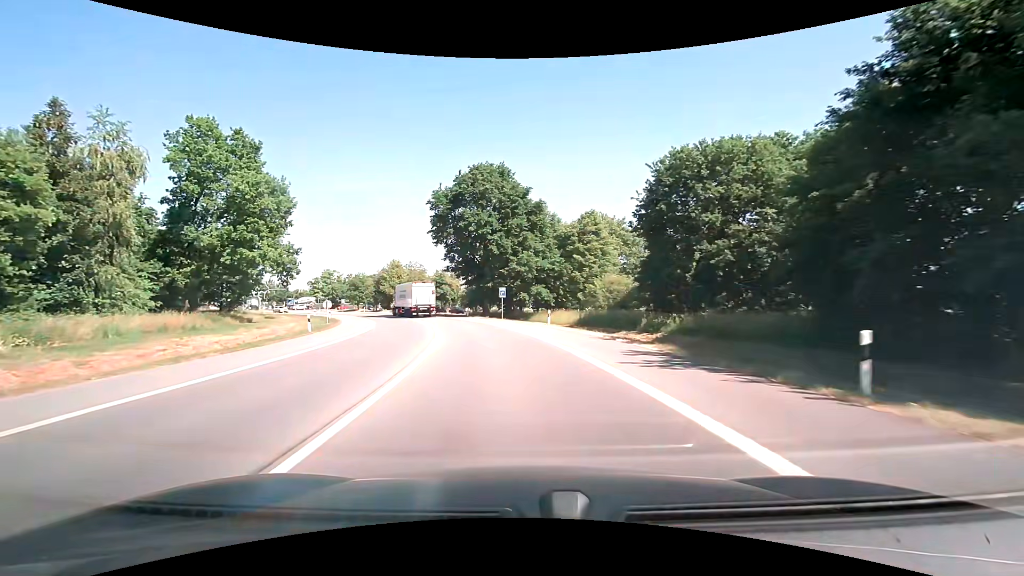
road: motorway_link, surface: asphalt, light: Day
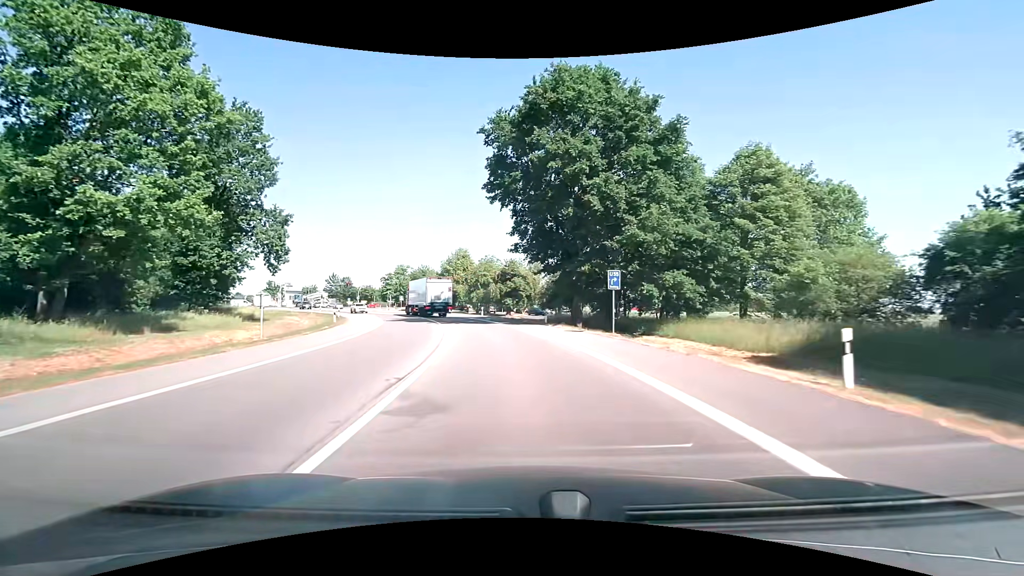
(-2.2, +24.0) m; -10°
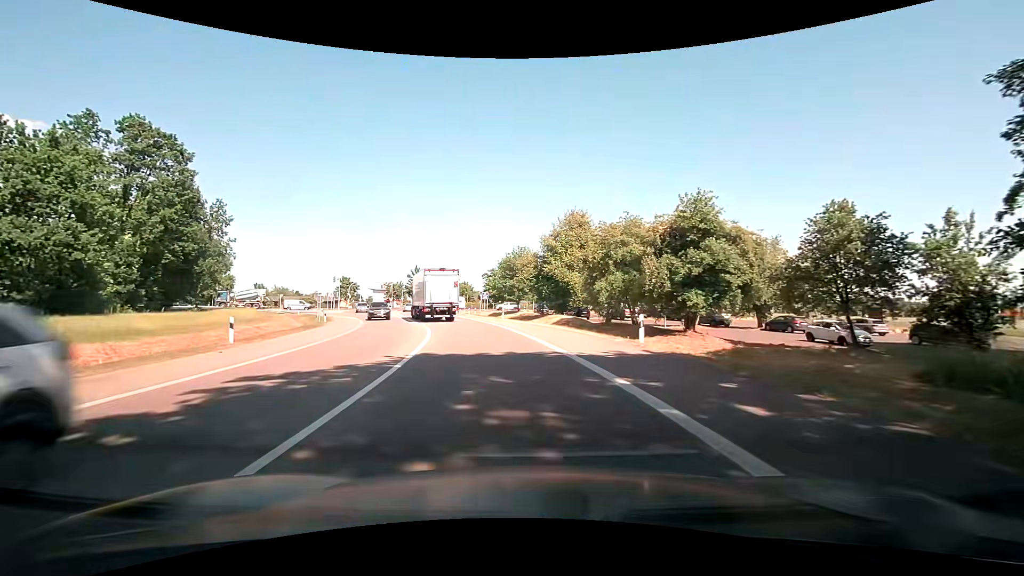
(-4.2, +38.4) m; -13°
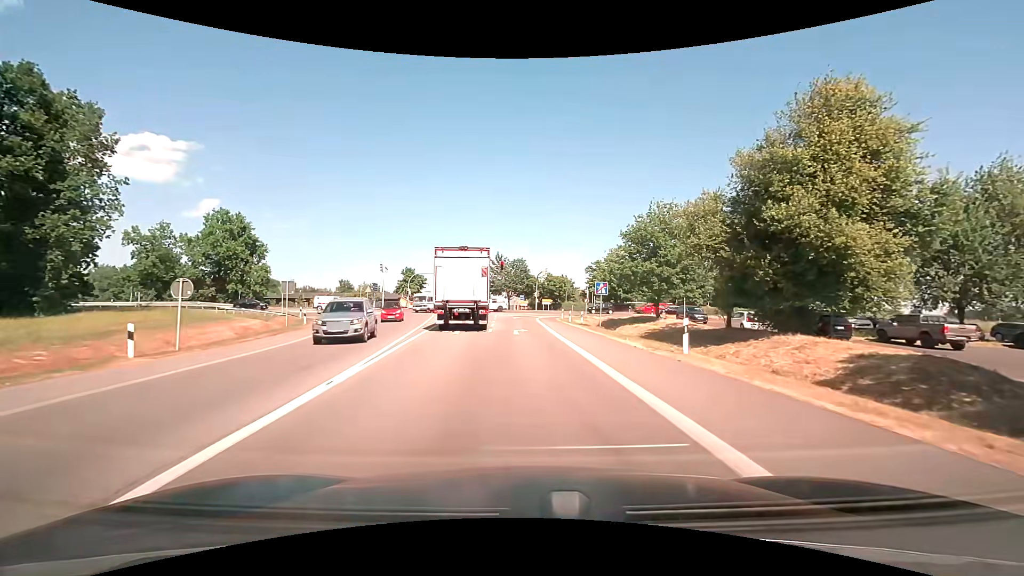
(-3.5, +31.2) m; -11°
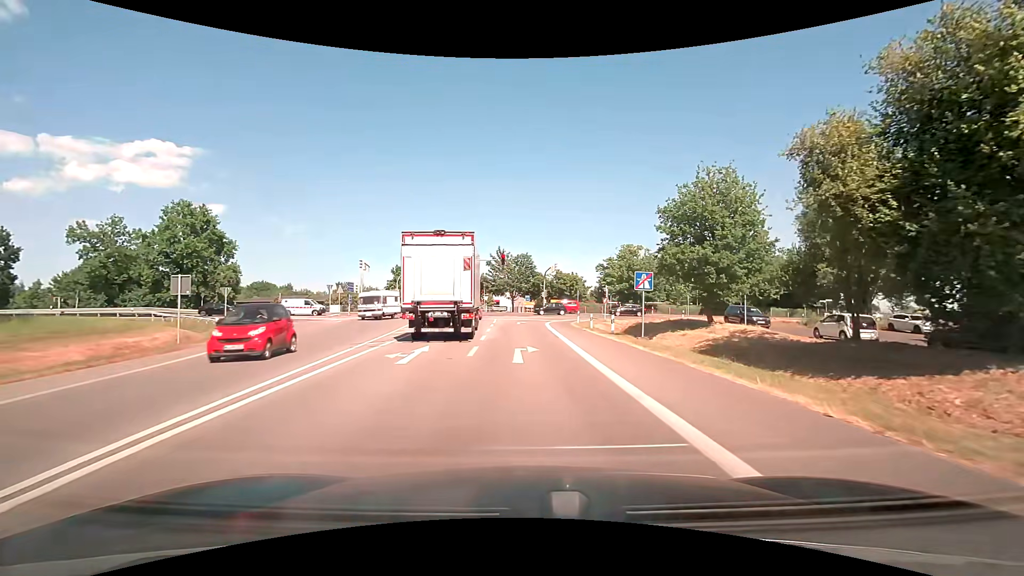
(-0.1, +10.7) m; -1°
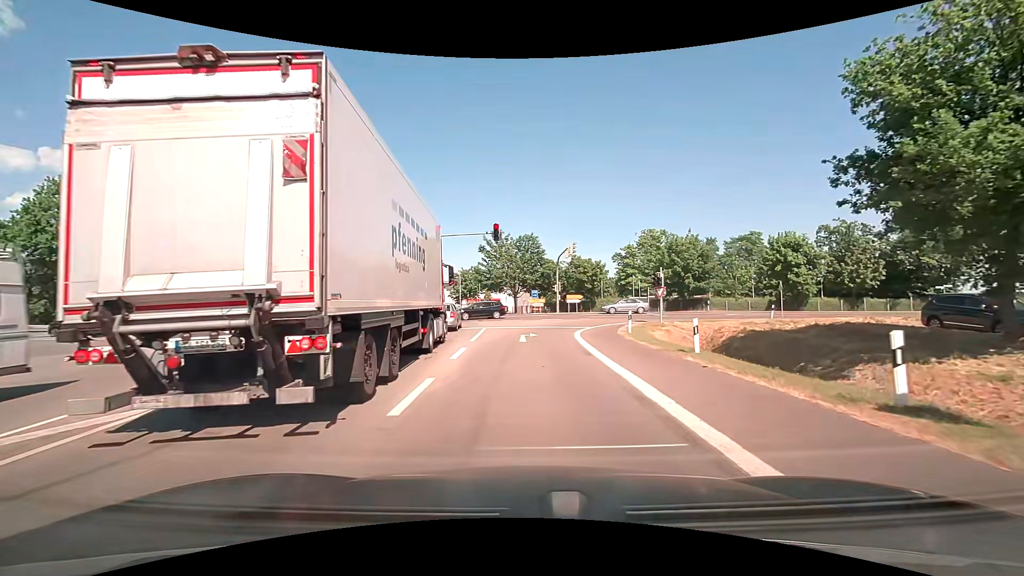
(-0.2, +19.2) m; 0°
